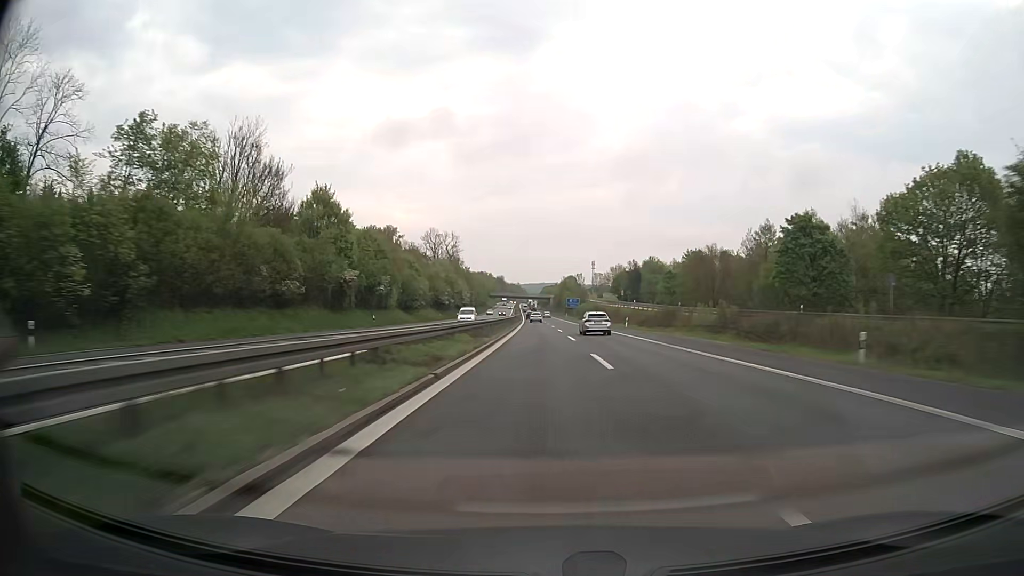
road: motorway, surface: asphalt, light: Day
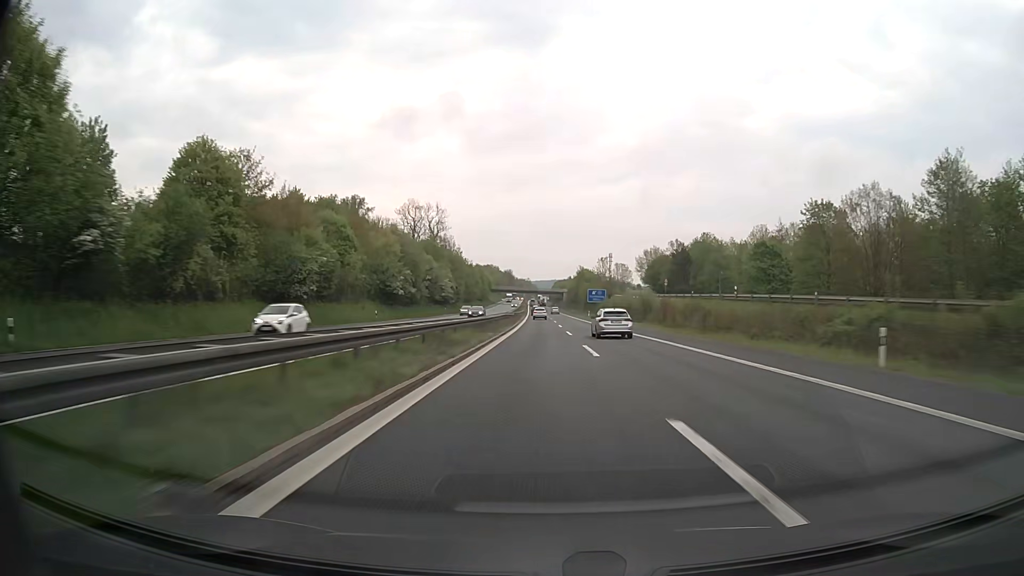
(-0.4, +49.6) m; -1°
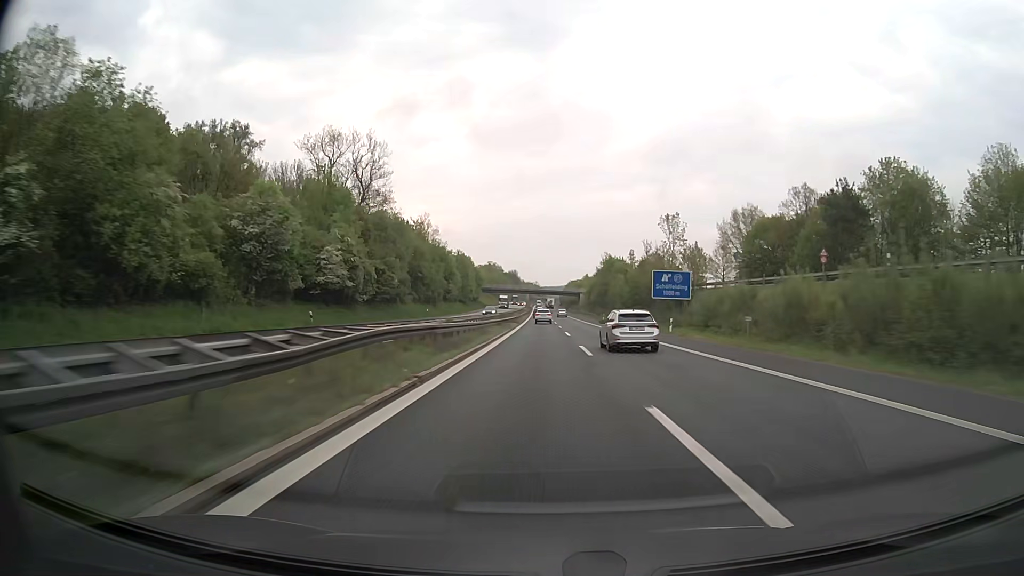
(-0.5, +70.1) m; -1°
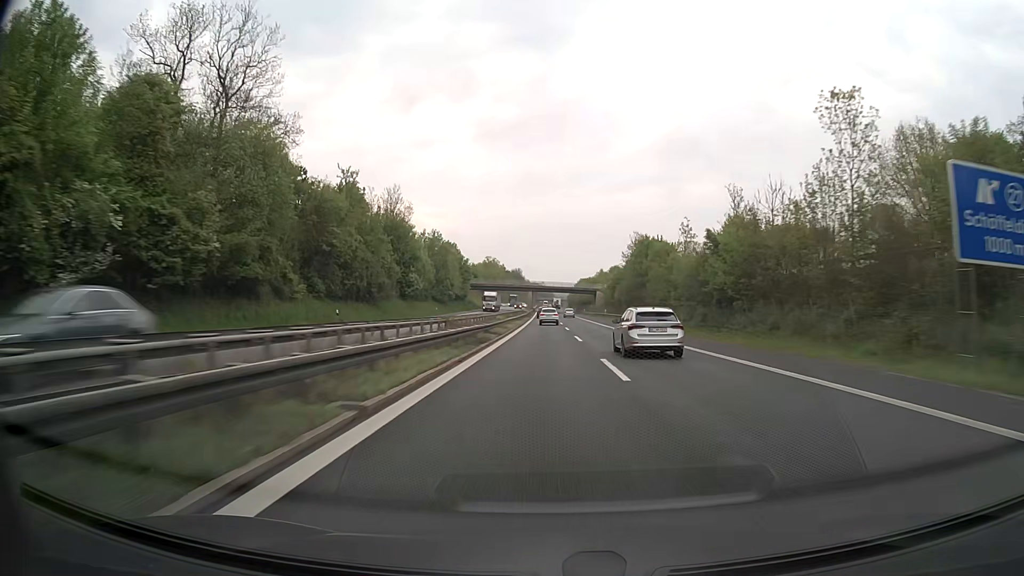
(-0.3, +44.0) m; -1°
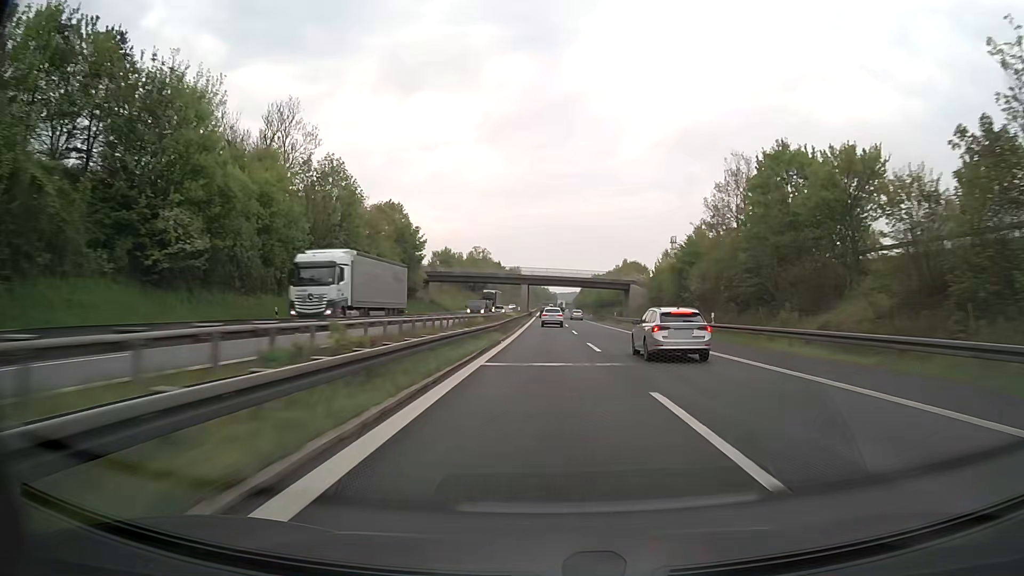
(-0.2, +61.3) m; 0°
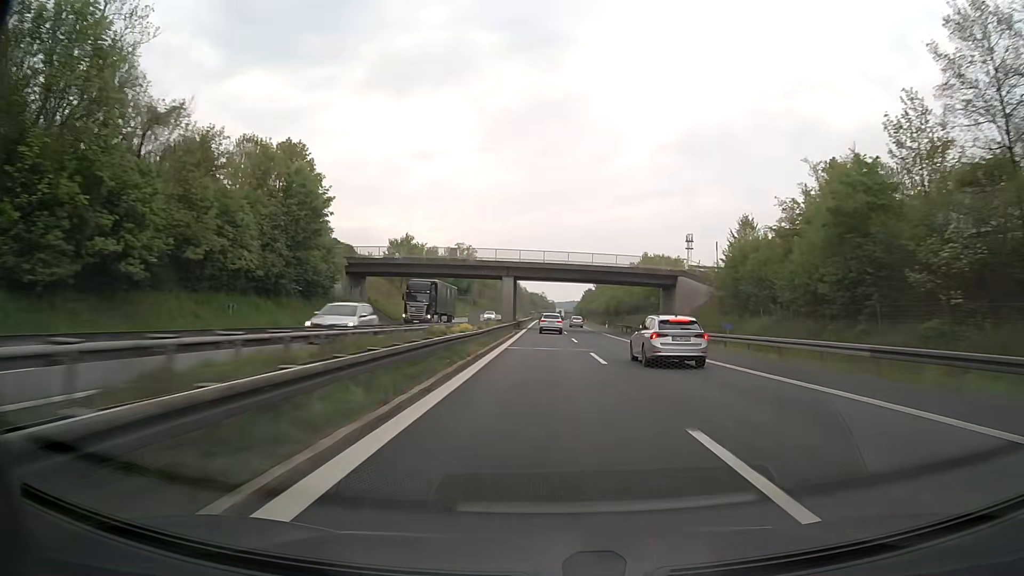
(+0.2, +39.1) m; 0°
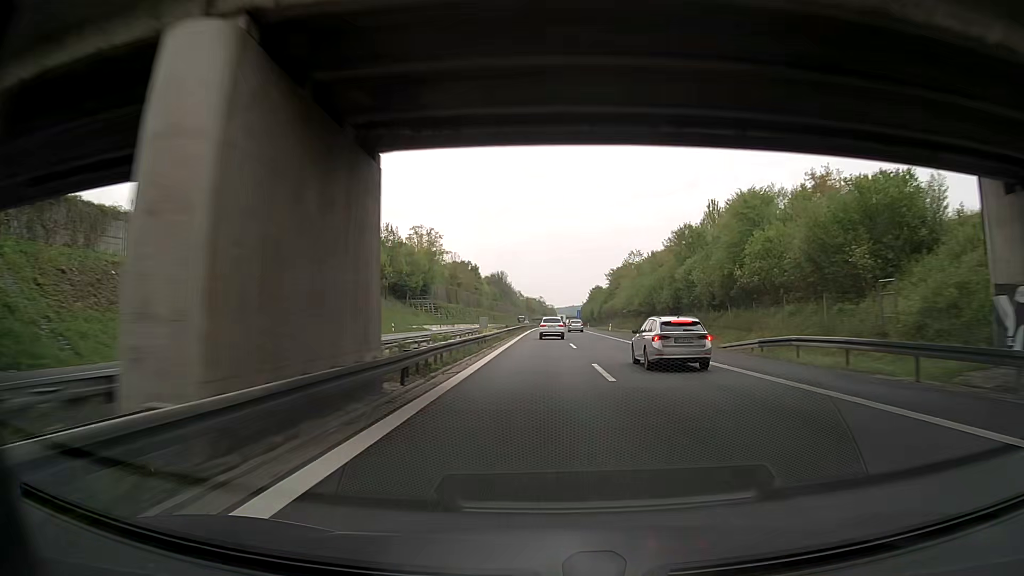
(+0.3, +58.7) m; 0°
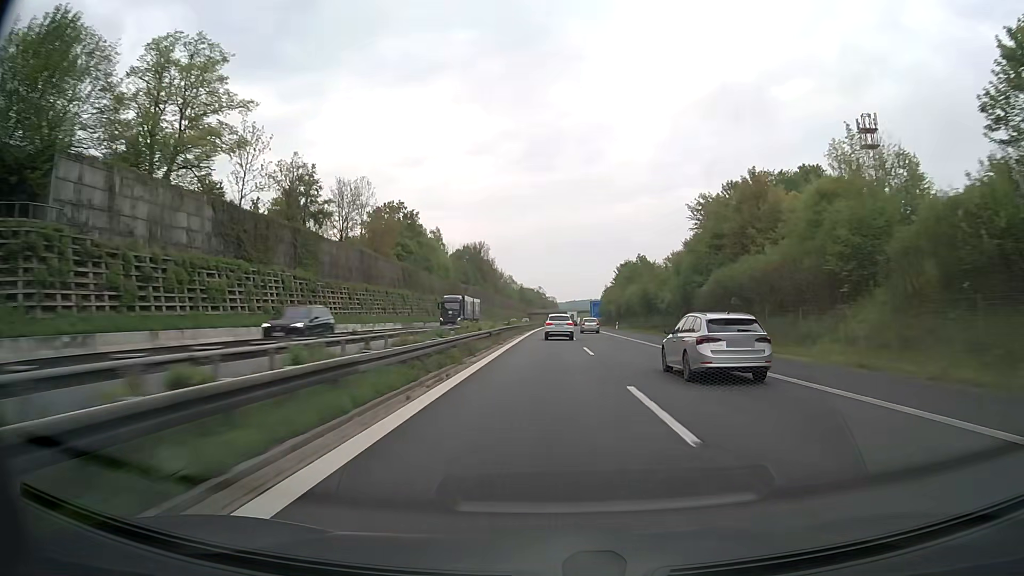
(-0.2, +98.2) m; 0°
(0, +10) (0, +20) (0, +30) (0, +40) (0, +50) (0, +60) (0, +70) (+1, +80) (+1, +90) (+1, +100) m
